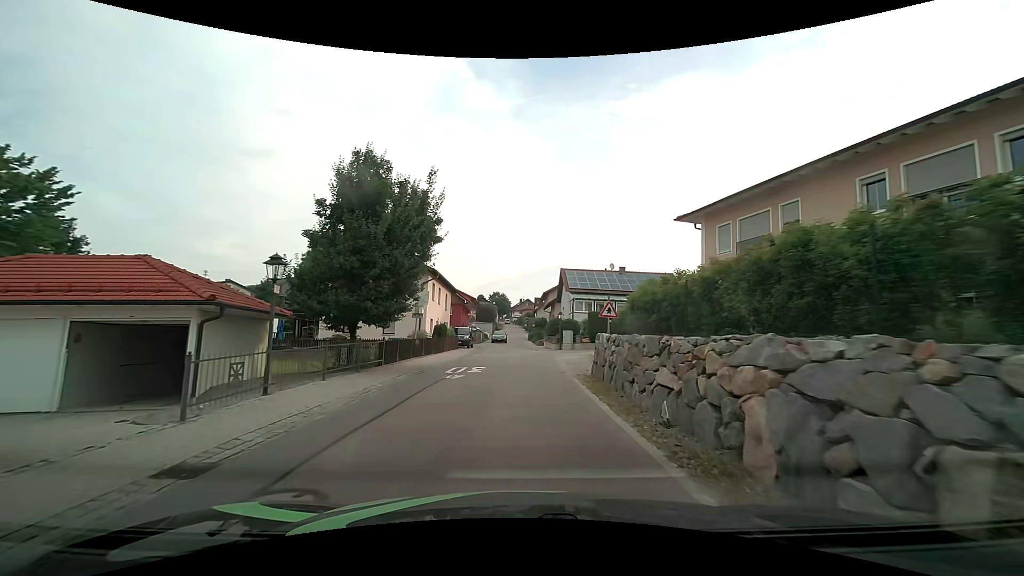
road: tertiary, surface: asphalt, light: Day
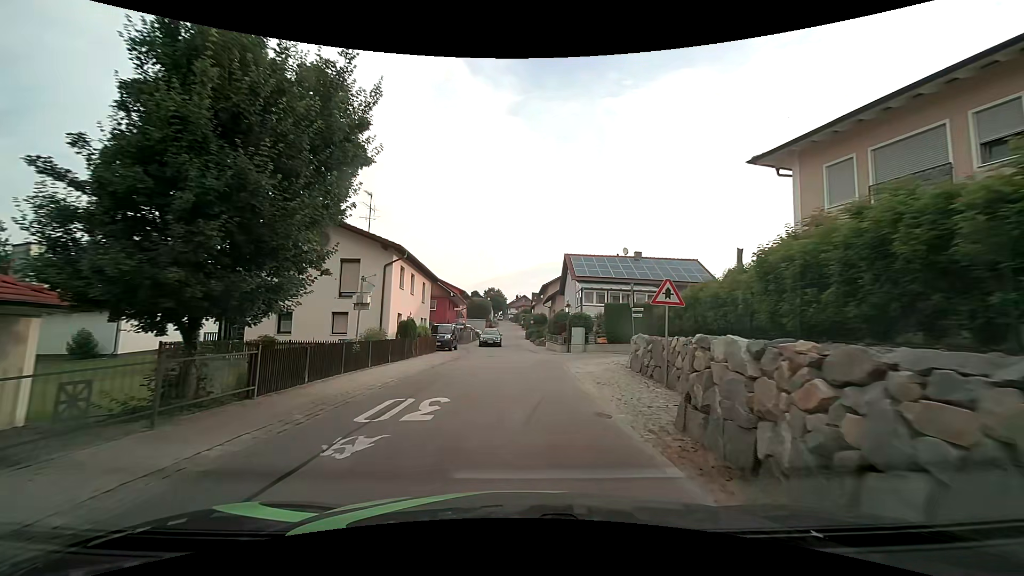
(+0.1, +8.8) m; +1°
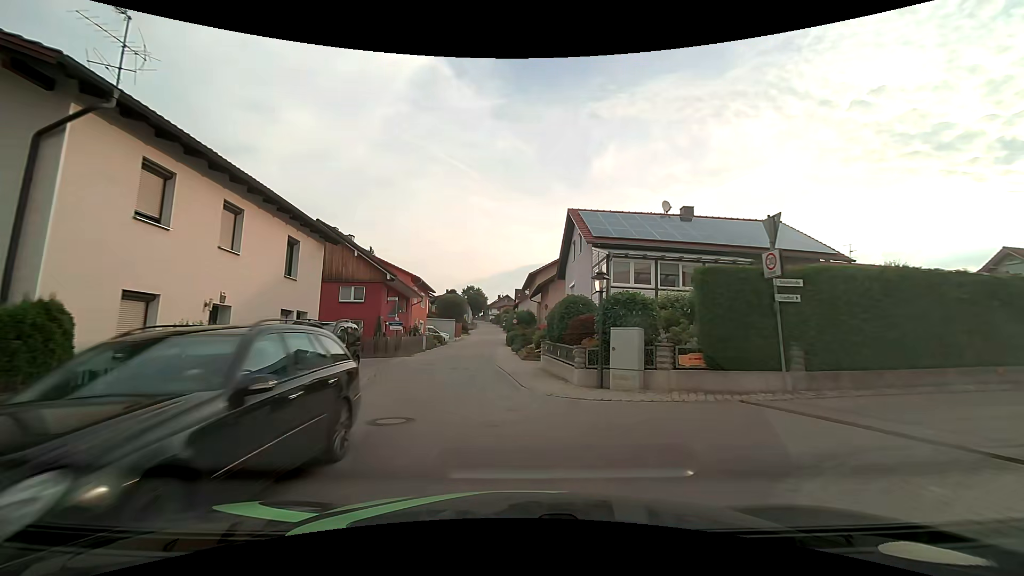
(+0.6, +17.8) m; +2°
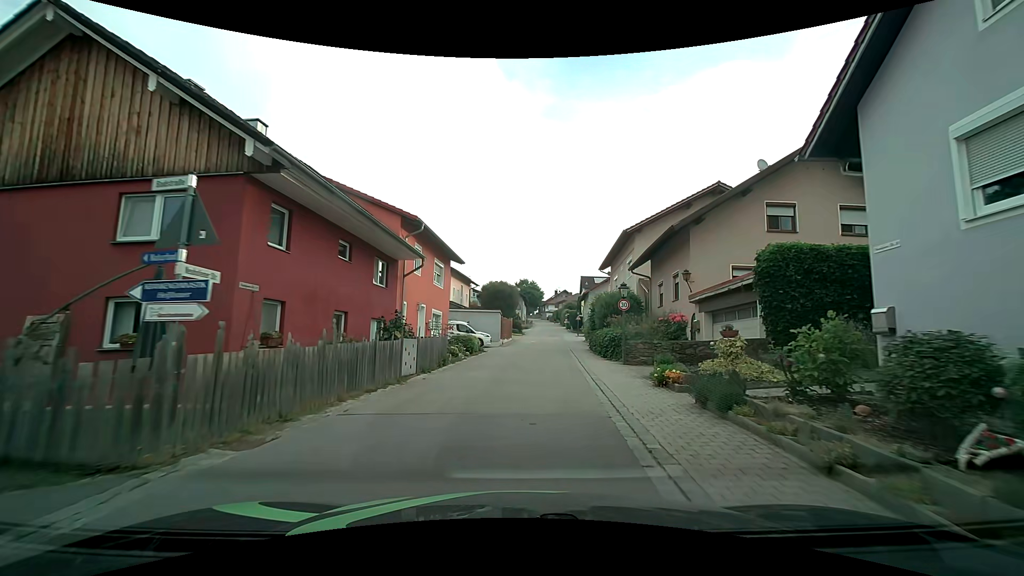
(-1.8, +22.4) m; -5°
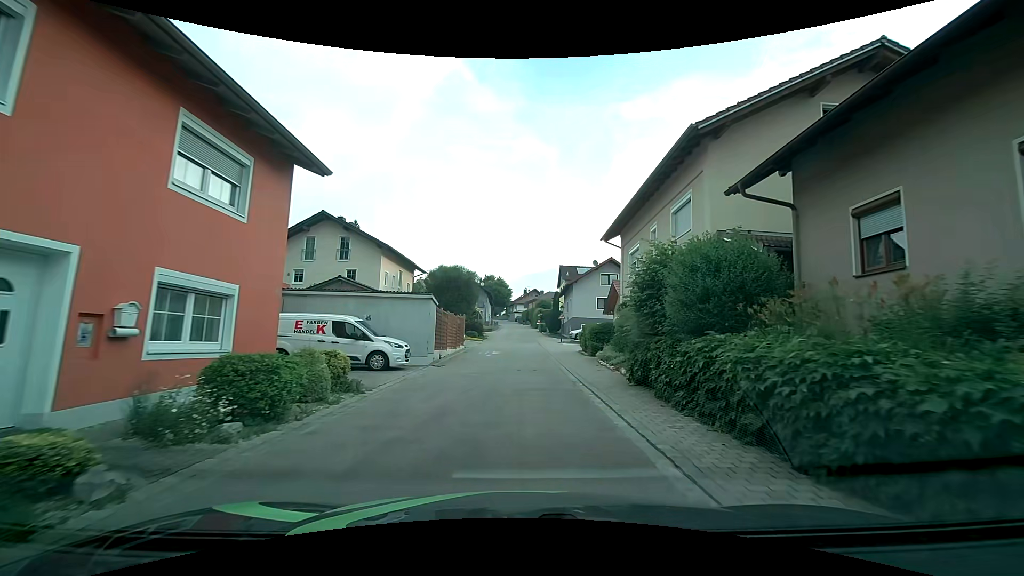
(+0.5, +17.8) m; +3°
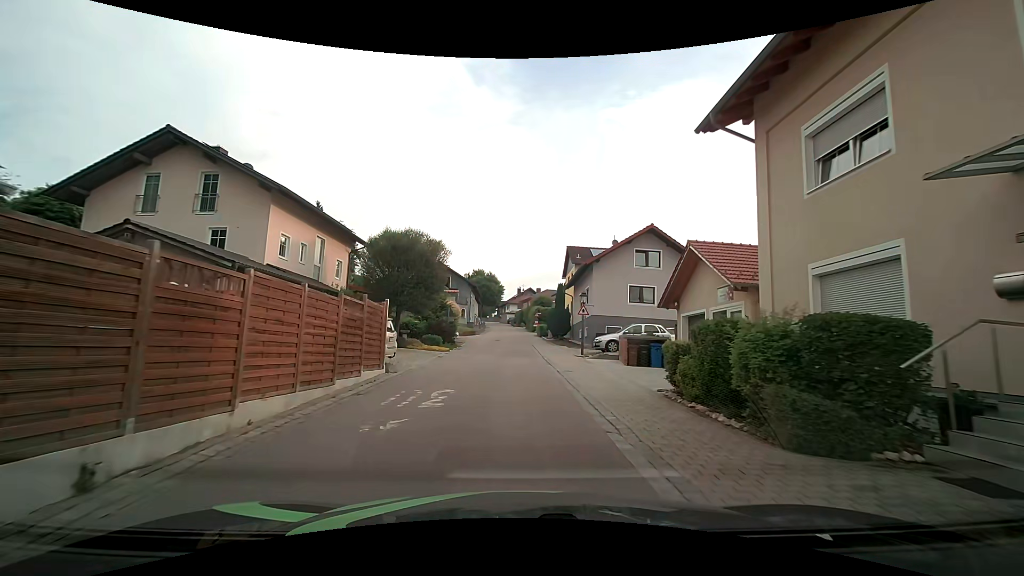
(+0.2, +17.8) m; +1°
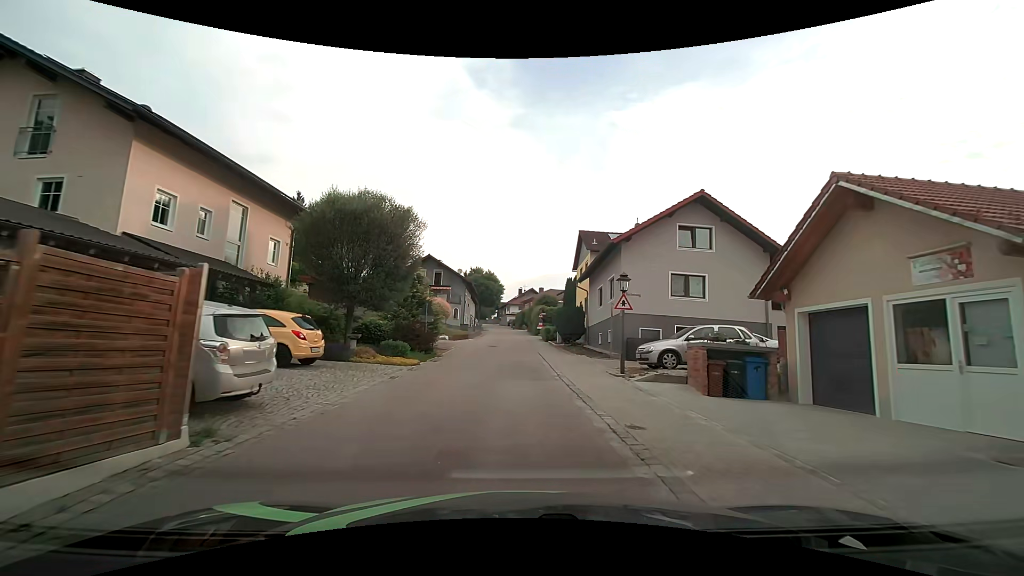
(0.0, +8.9) m; 0°
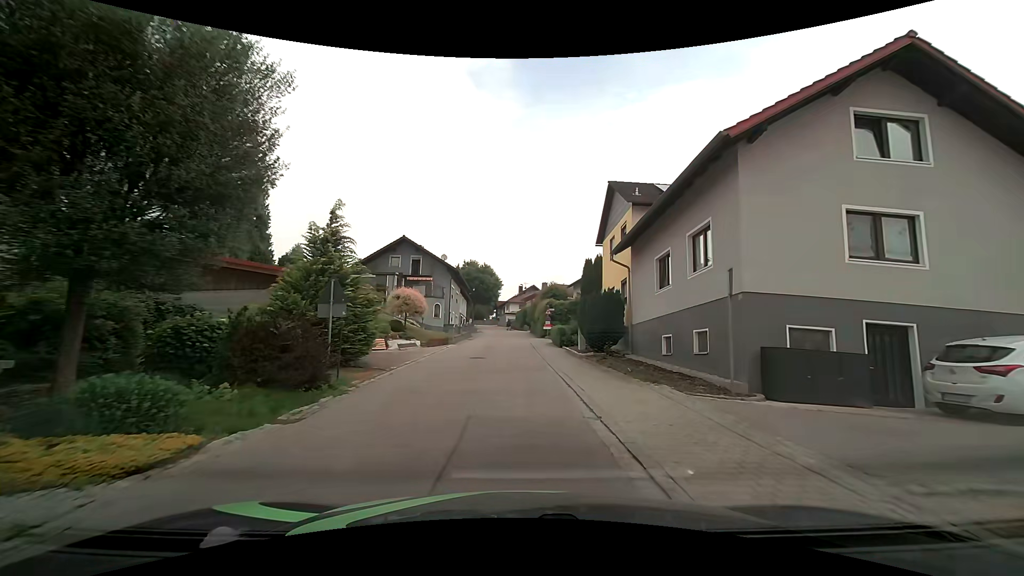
(+0.1, +13.3) m; +1°
(0, +10) (0, +20) (-1, +30) (-1, +40) (-1, +50) (-2, +60) (-3, +70) (-4, +80) (-6, +90) (-7, +100) m
